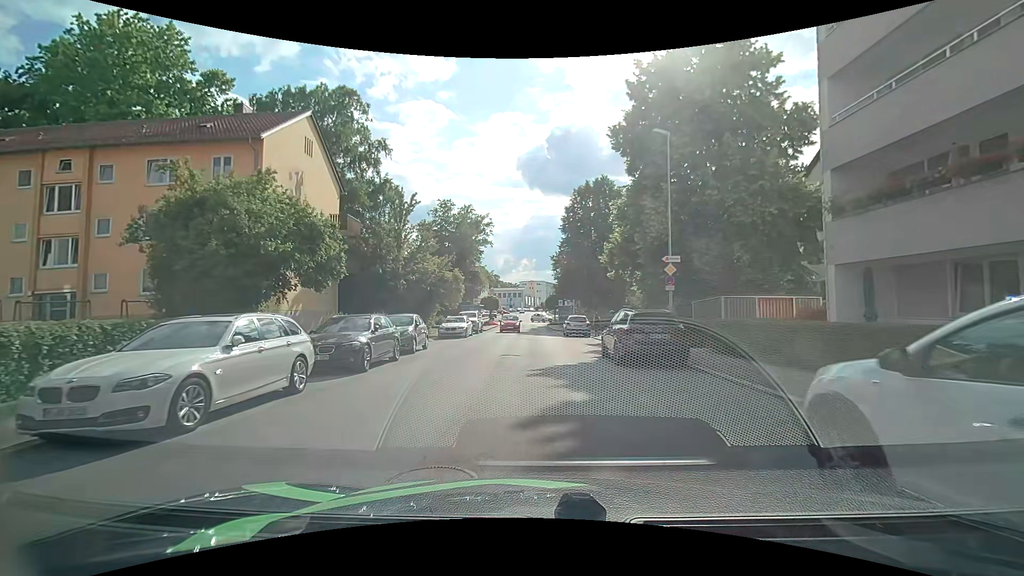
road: tertiary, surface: asphalt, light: Day
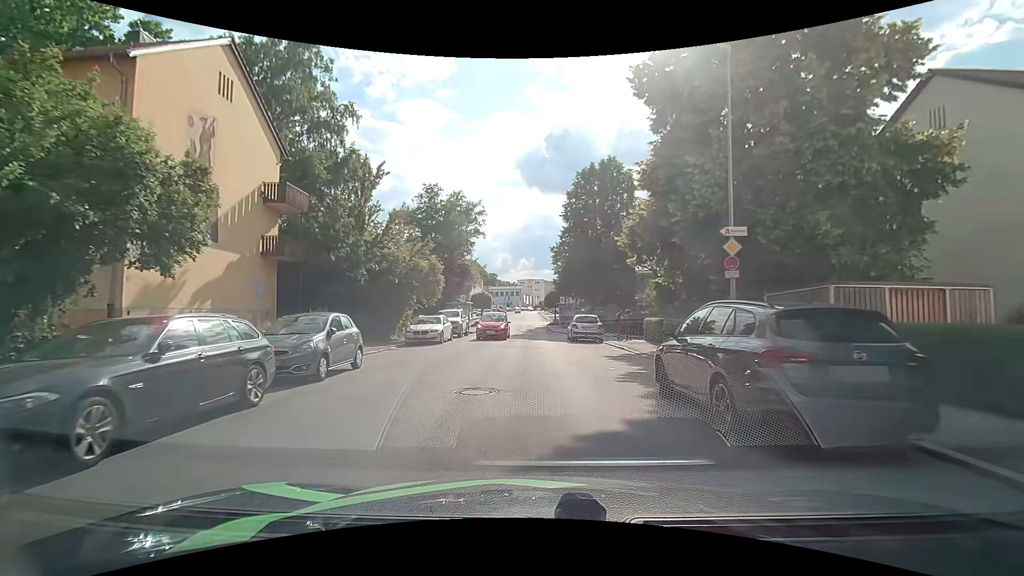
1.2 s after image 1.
(+0.1, +7.7) m; +1°
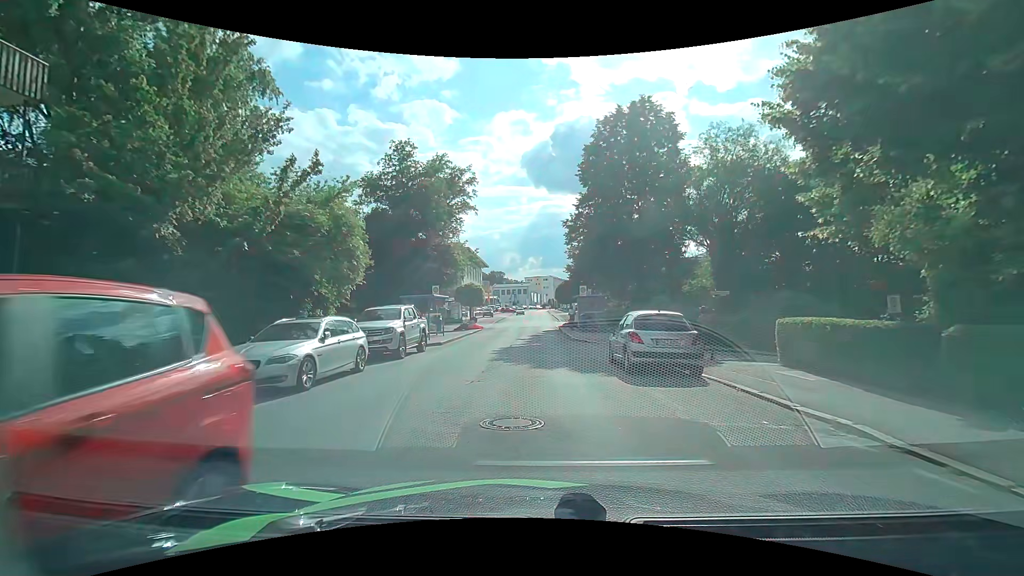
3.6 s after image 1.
(-0.1, +15.2) m; -1°
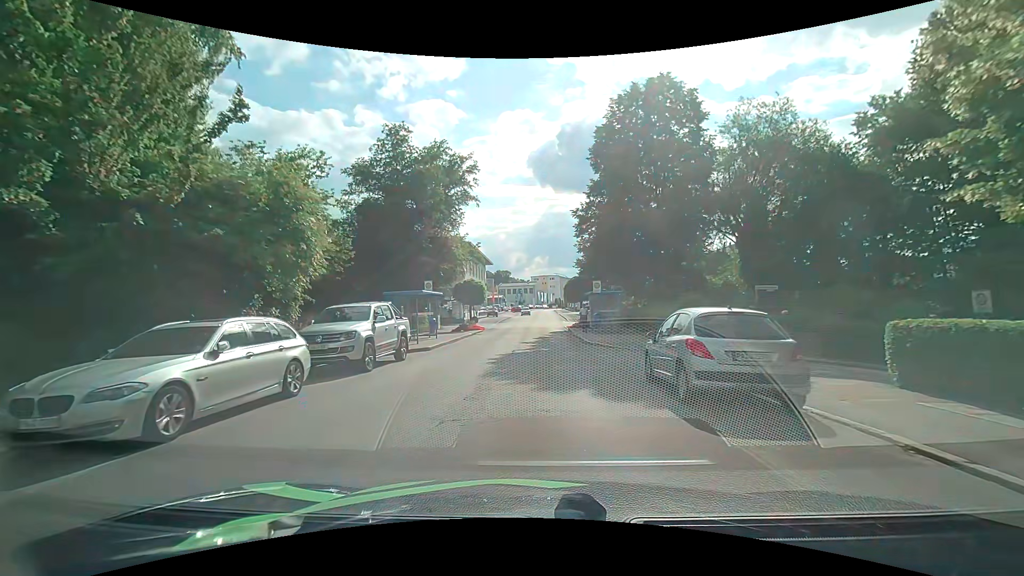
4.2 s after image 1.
(0.0, +4.0) m; -1°
(0, +10) (0, +20) (0, +30) (0, +40) (+1, +50) (+1, +60) (+1, +70) (+1, +80) (+2, +90) (+2, +100) m
